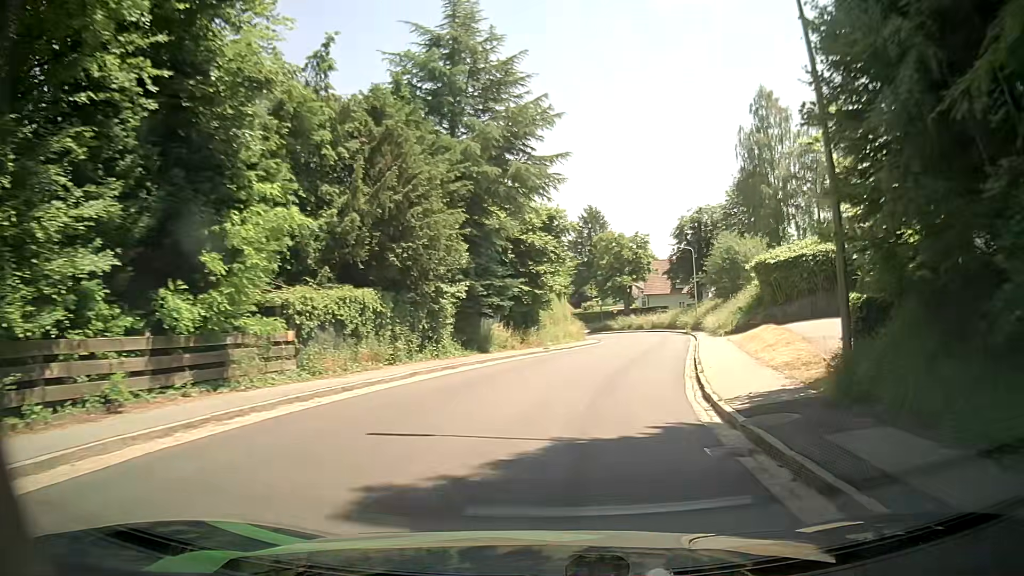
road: tertiary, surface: asphalt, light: Day
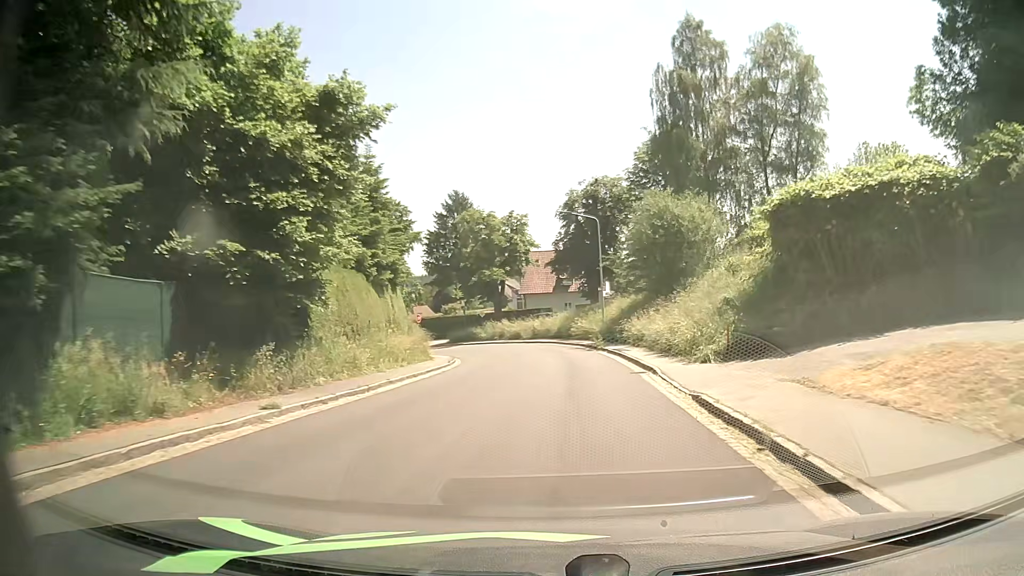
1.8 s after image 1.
(+2.5, +20.7) m; +11°
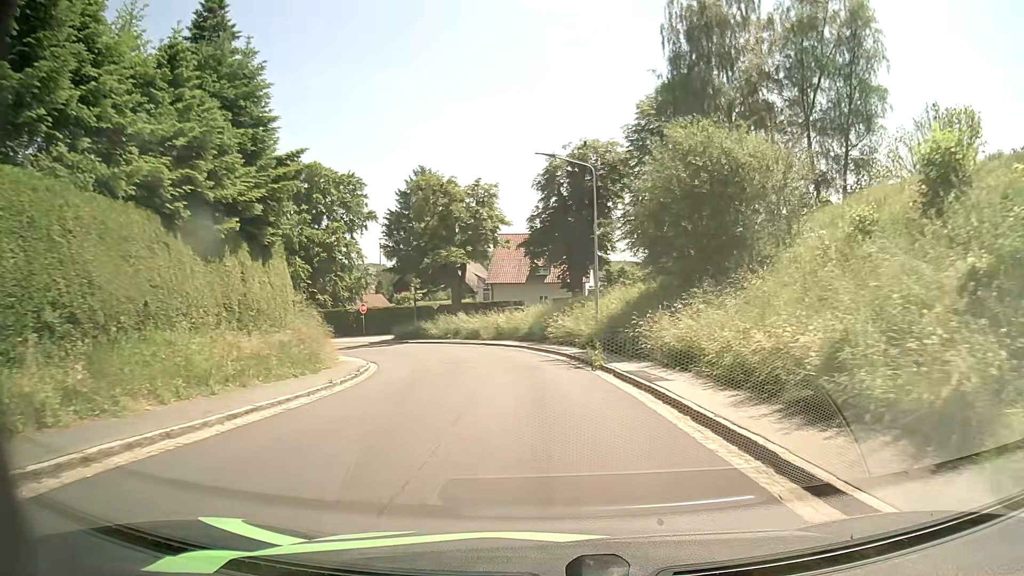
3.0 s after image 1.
(+0.4, +13.3) m; +3°
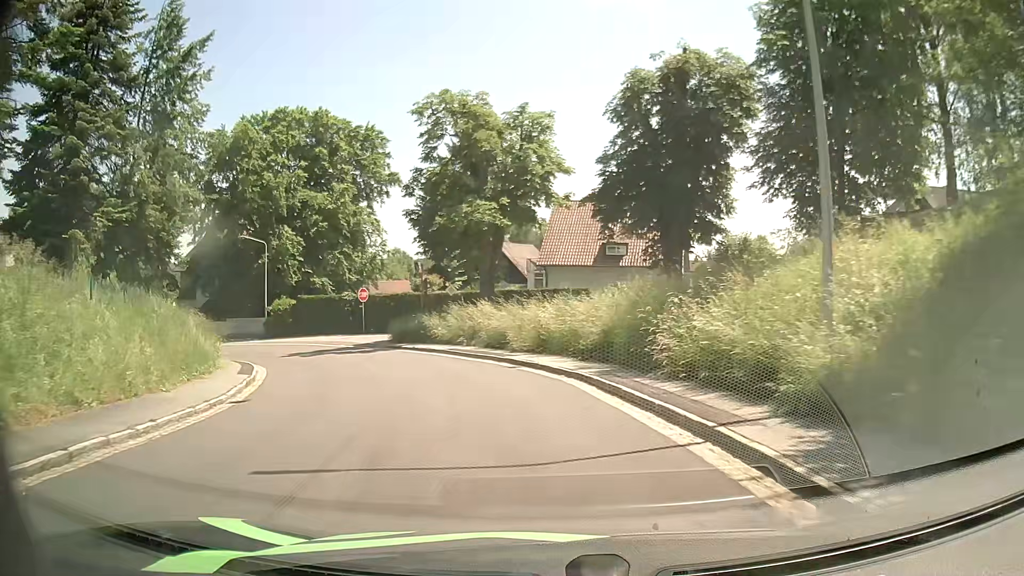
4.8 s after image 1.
(-0.6, +18.7) m; -6°
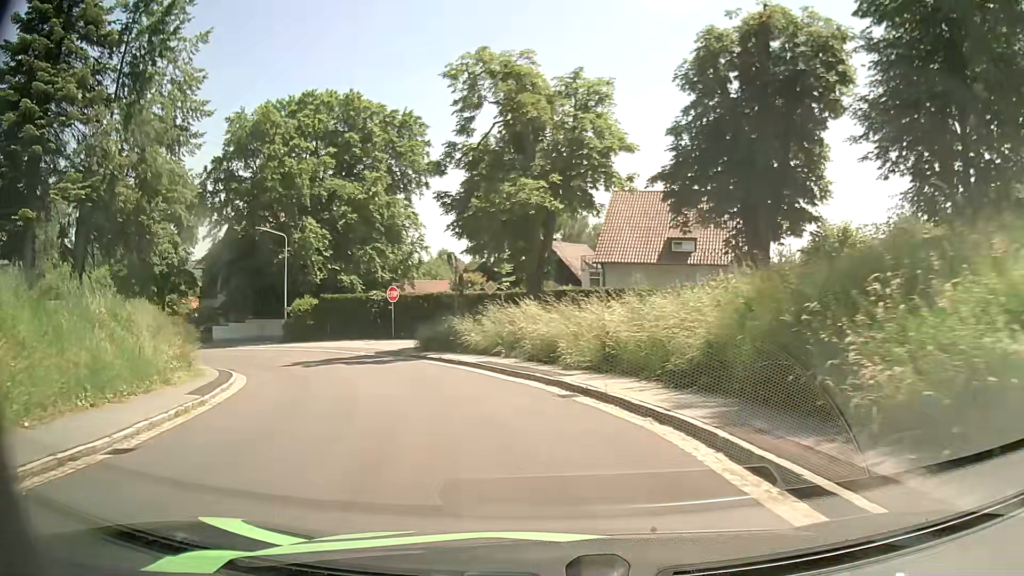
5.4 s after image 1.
(-0.2, +6.0) m; -3°
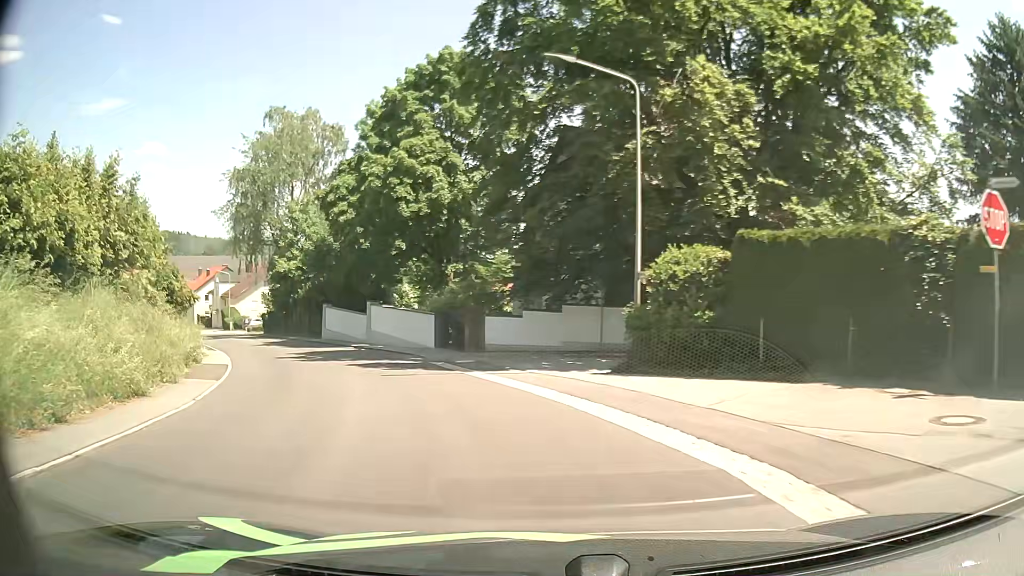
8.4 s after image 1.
(-8.8, +28.5) m; -36°
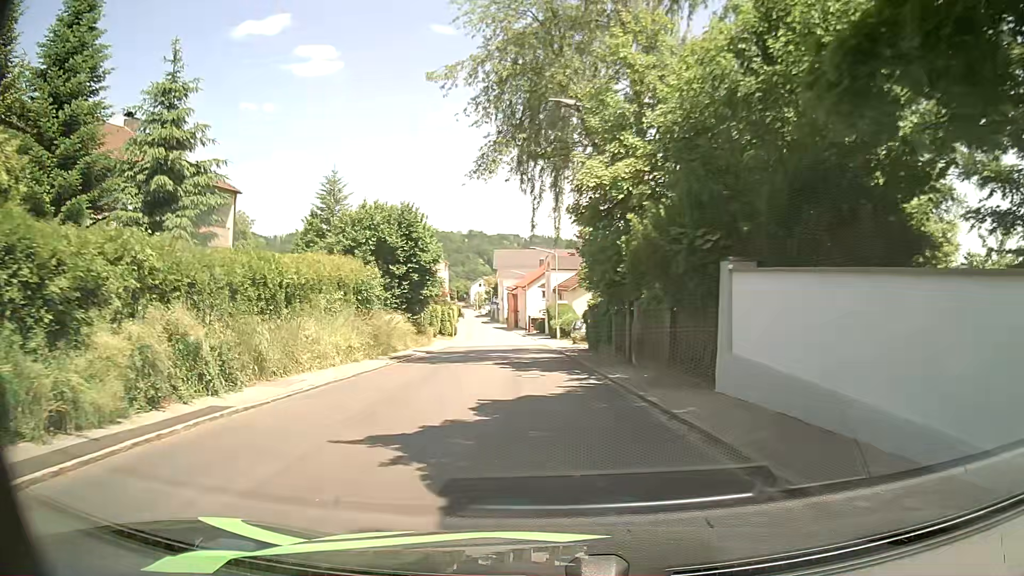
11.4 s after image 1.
(-9.7, +29.8) m; -33°
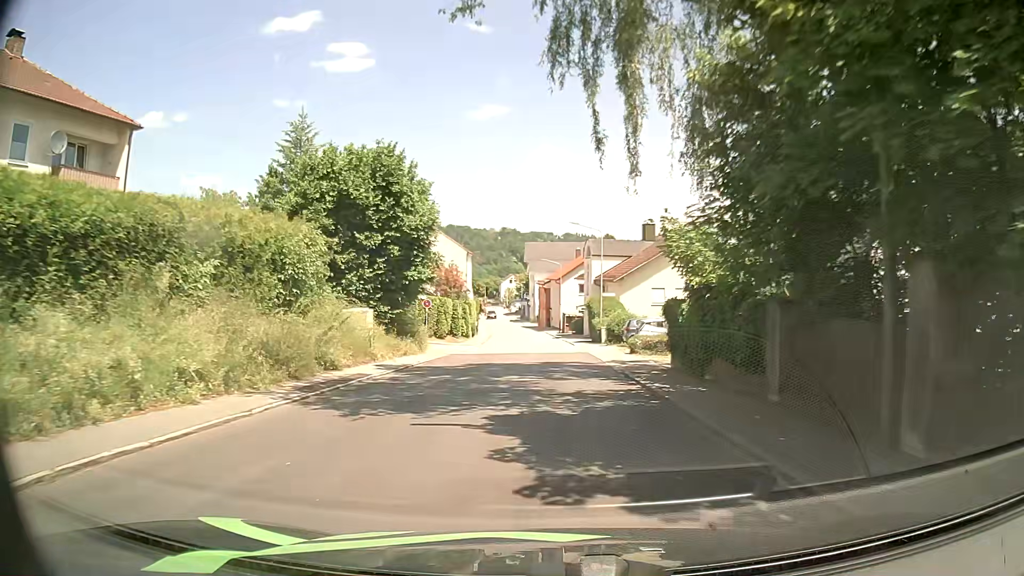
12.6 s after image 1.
(-0.6, +13.7) m; -3°
(0, +10) (0, +20) (0, +30) (0, +40) (-1, +50) (-1, +60) (-2, +70) (-3, +80) (-3, +90) (-4, +100) m
